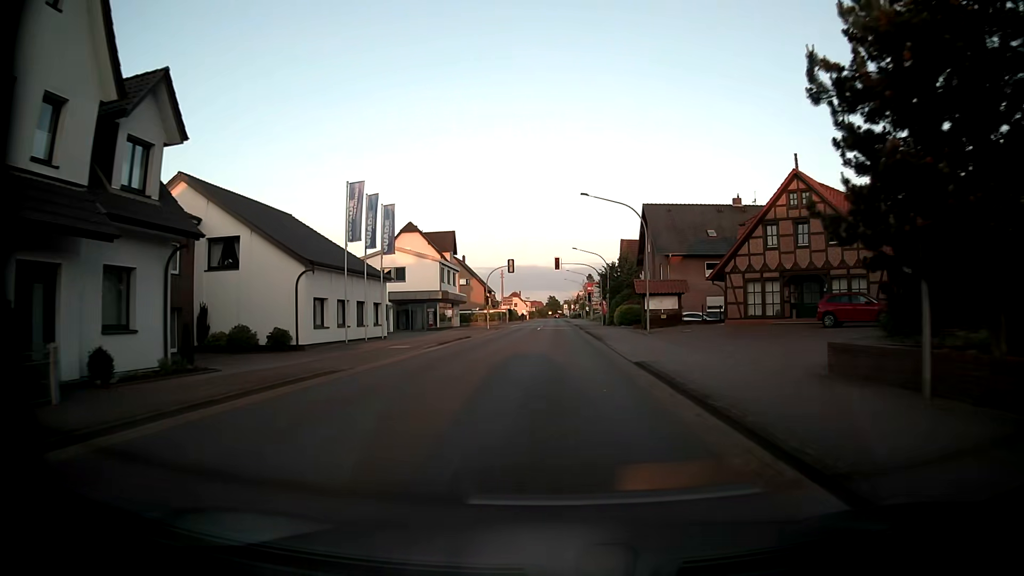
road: tertiary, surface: asphalt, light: Day
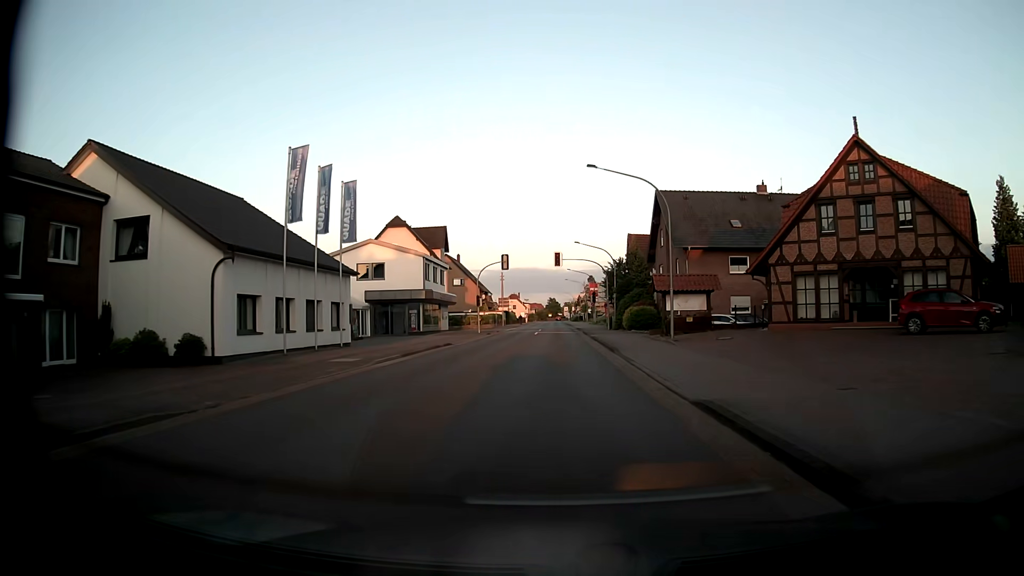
(-0.1, +7.9) m; -2°
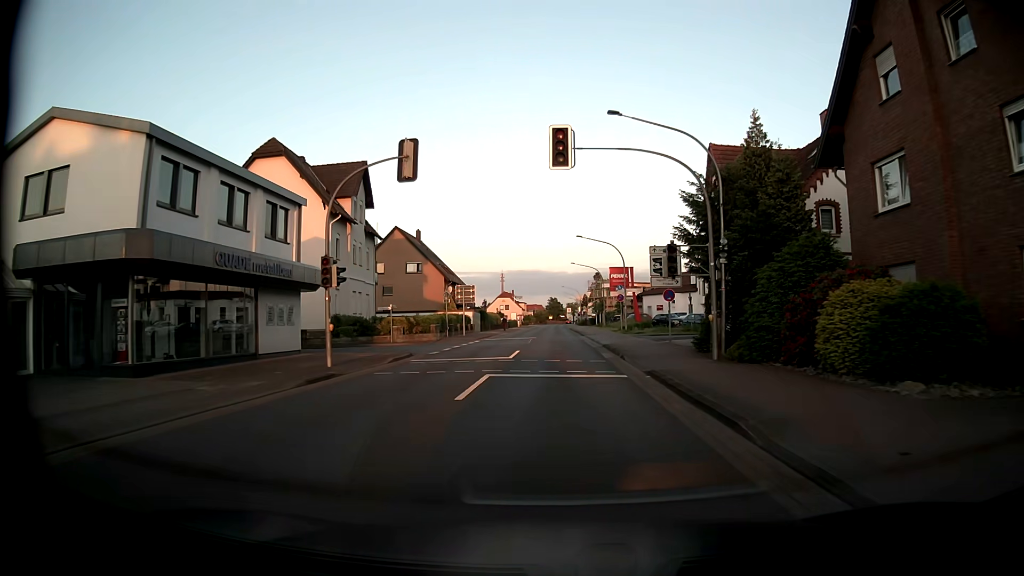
(+0.5, +39.6) m; +1°
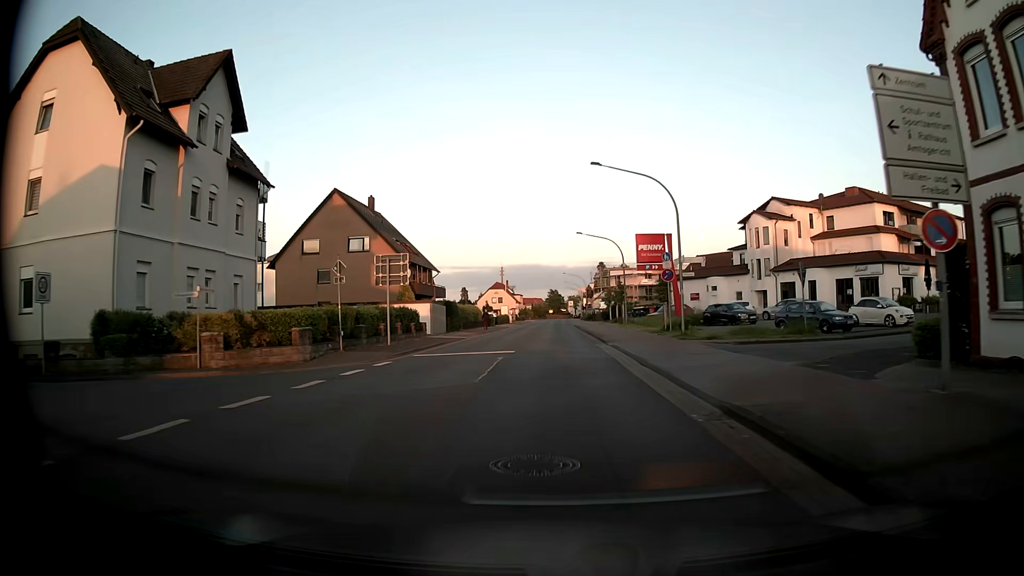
(0.0, +23.7) m; 0°
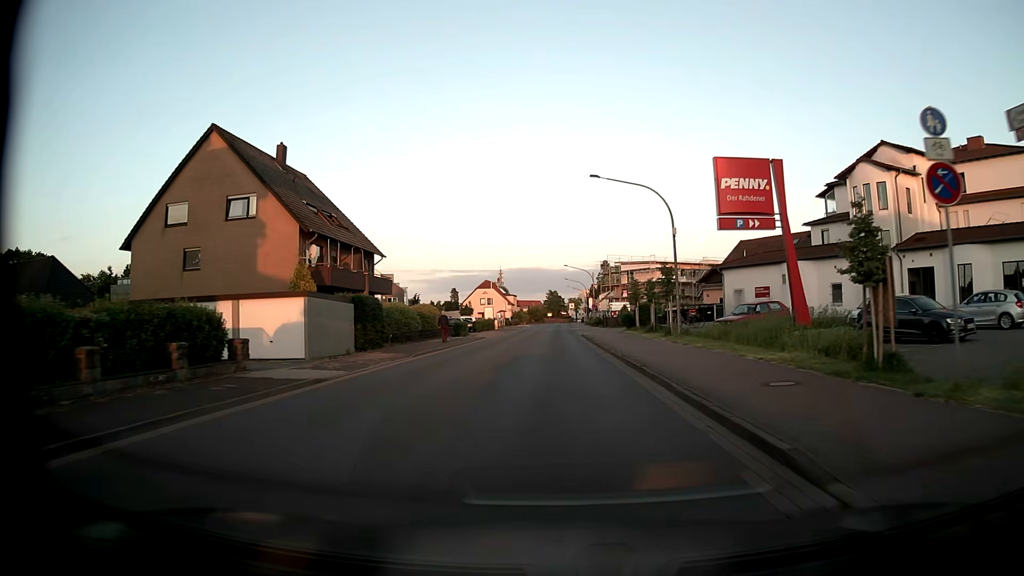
(-0.1, +23.7) m; -1°
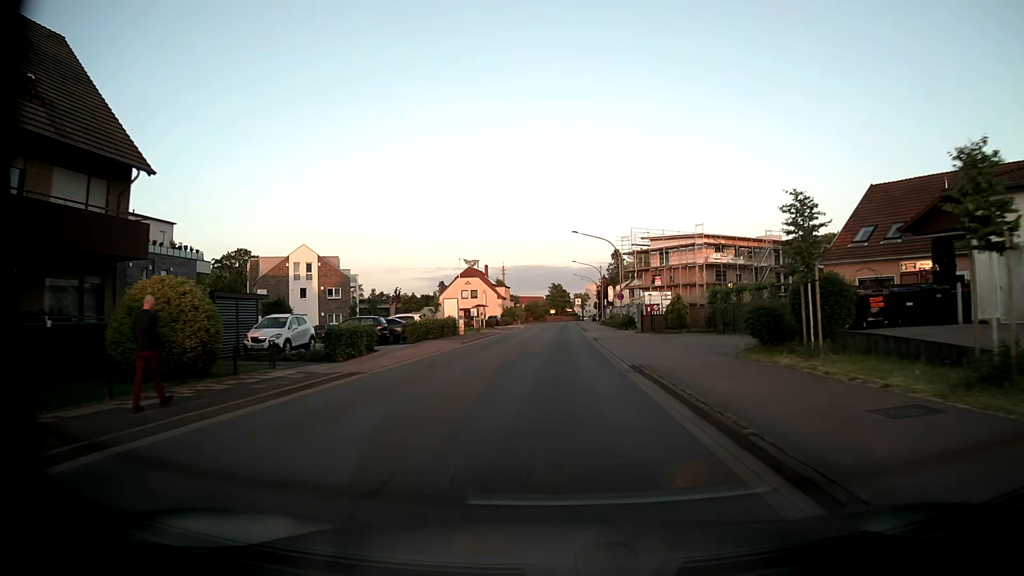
(+0.1, +31.6) m; 0°
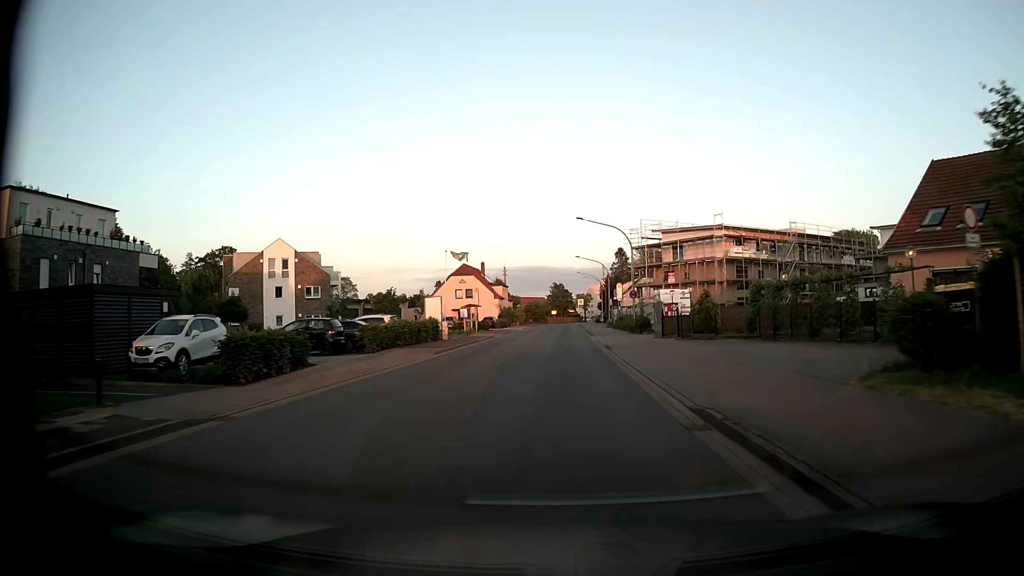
(0.0, +7.9) m; 0°
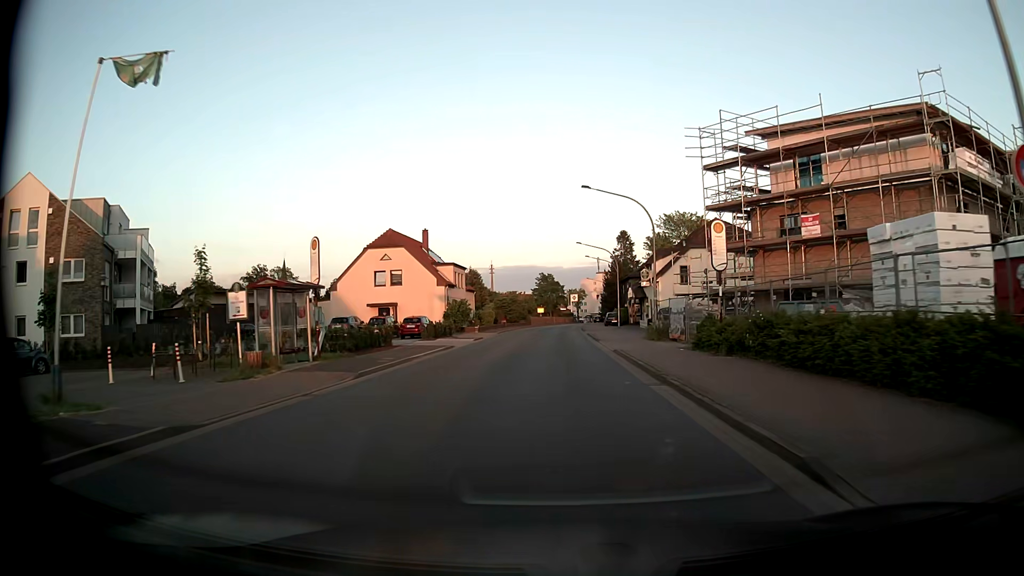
(+0.2, +39.6) m; +1°
(0, +10) (0, +20) (0, +30) (0, +40) (0, +50) (0, +60) (0, +70) (+1, +80) (+1, +90) (+2, +100) m
